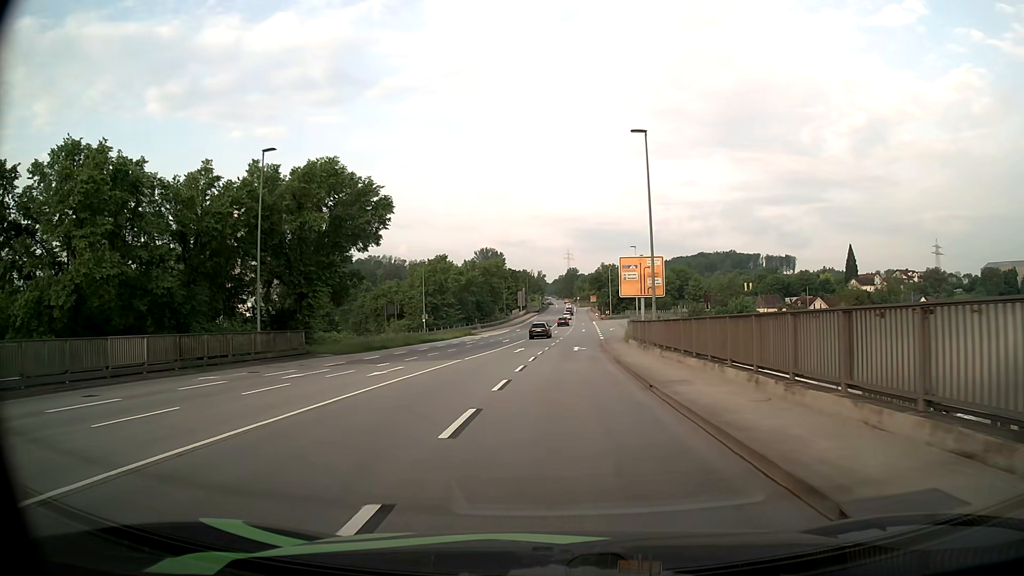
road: primary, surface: asphalt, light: Day
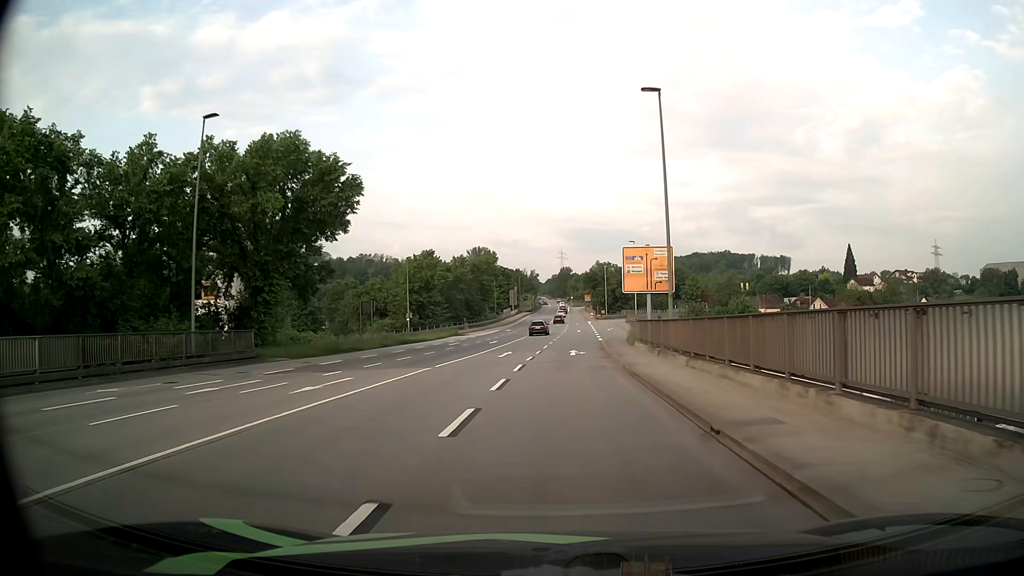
(0.0, +6.0) m; 0°
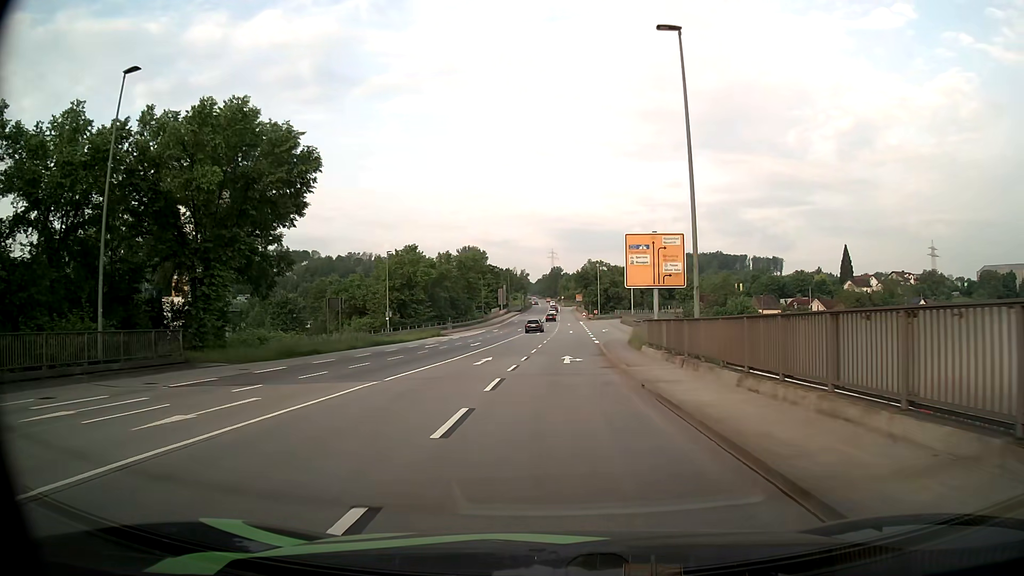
(+0.1, +6.1) m; +1°
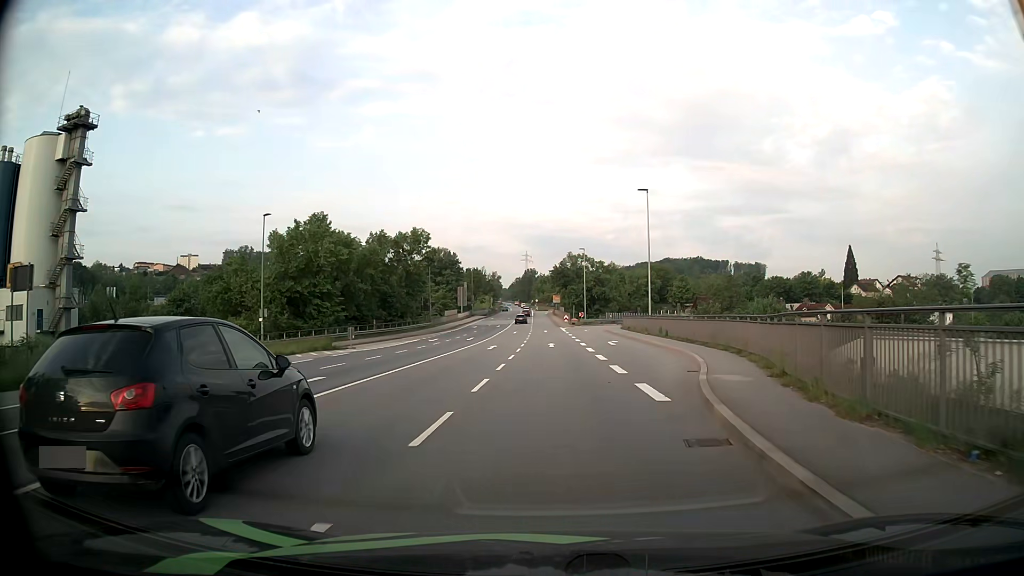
(+0.5, +30.7) m; +2°
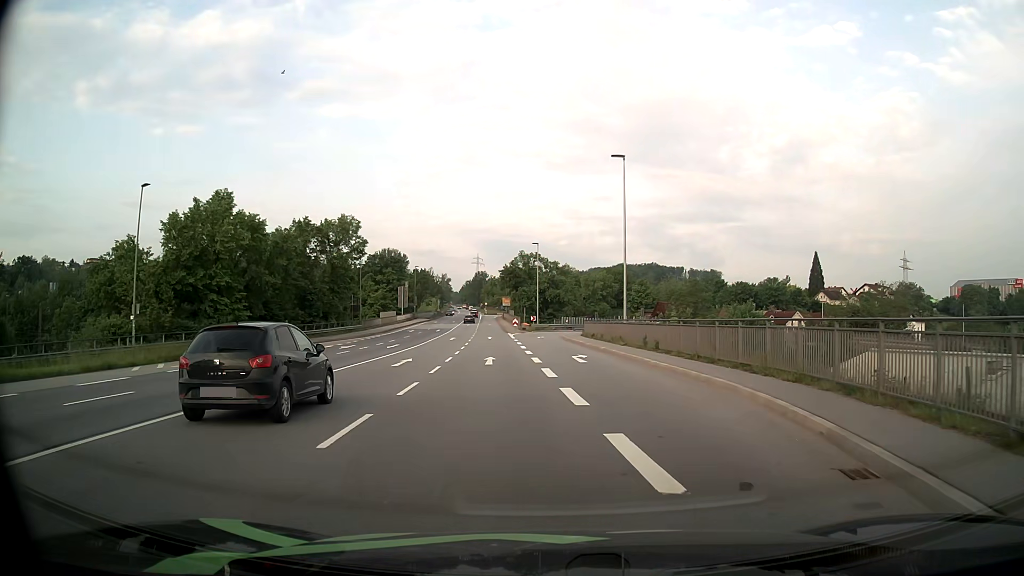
(+0.4, +12.0) m; +4°
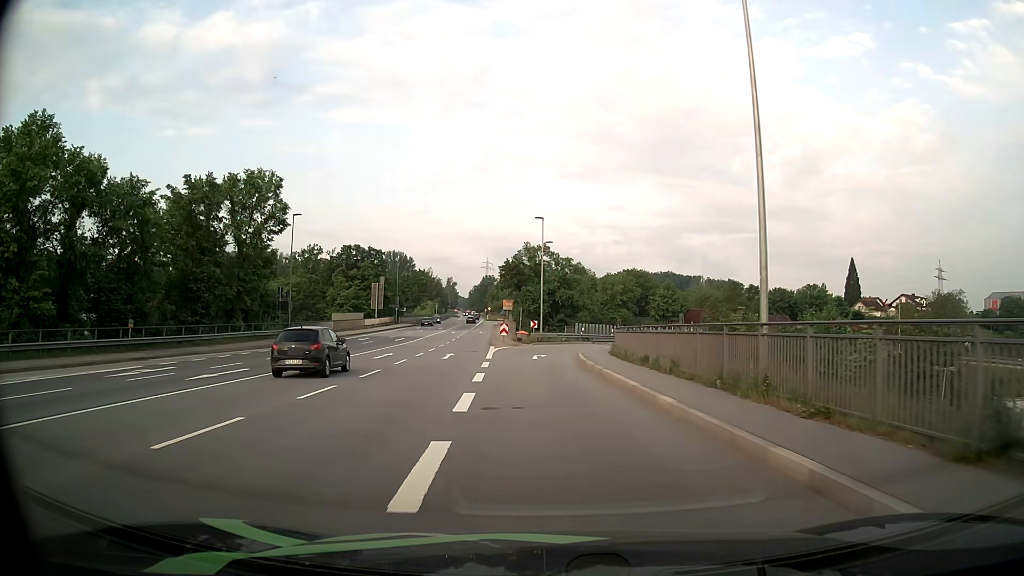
(+0.3, +24.7) m; -1°
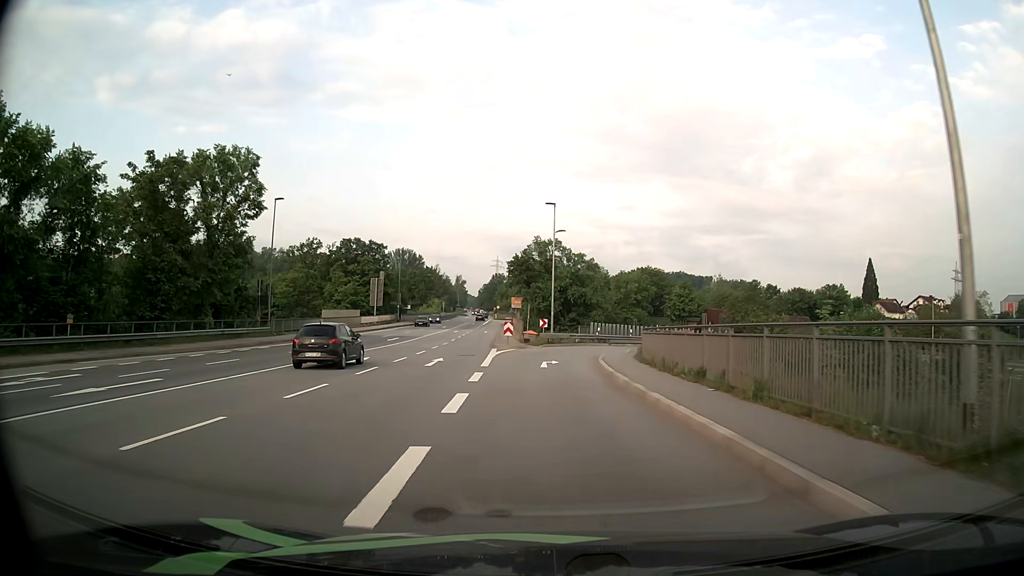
(0.0, +6.5) m; -1°
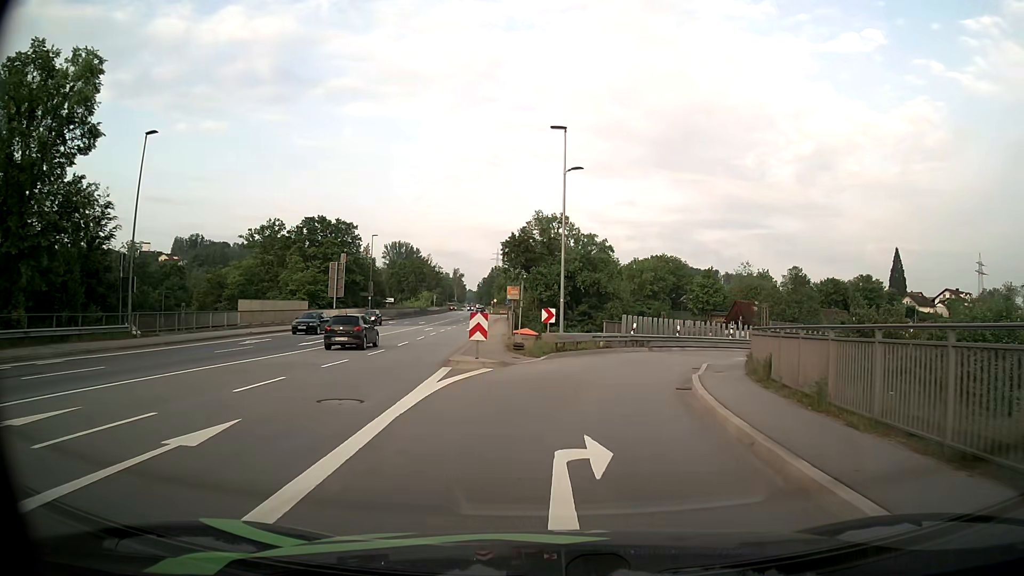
(-0.2, +19.0) m; 0°
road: primary_link
(0, +10) (+2, +20) (+5, +29) (+10, +38) (+17, +45) (+25, +50) (+35, +52) (+45, +52) (+55, +50) (+64, +46) m
